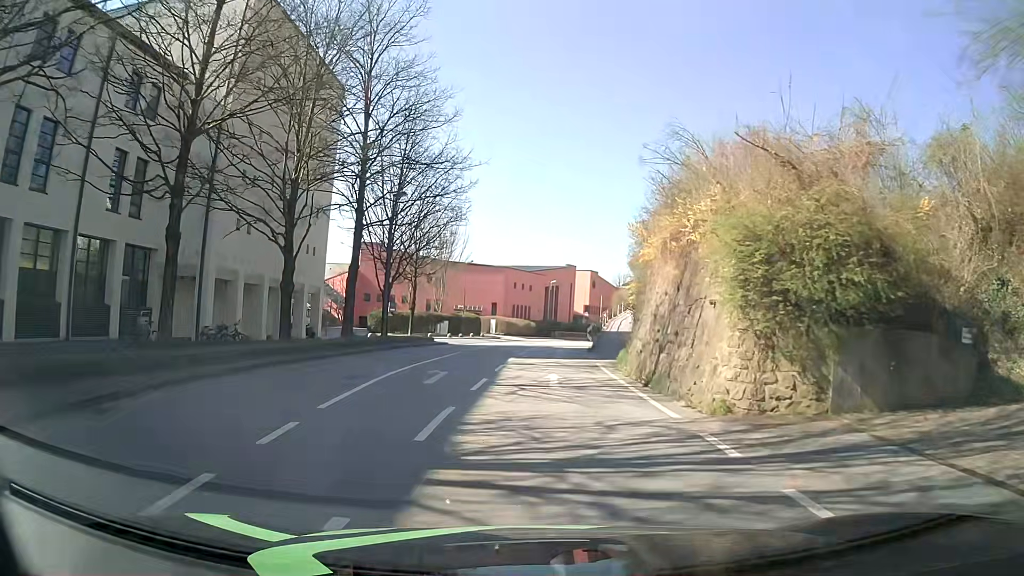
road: tertiary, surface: asphalt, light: Day
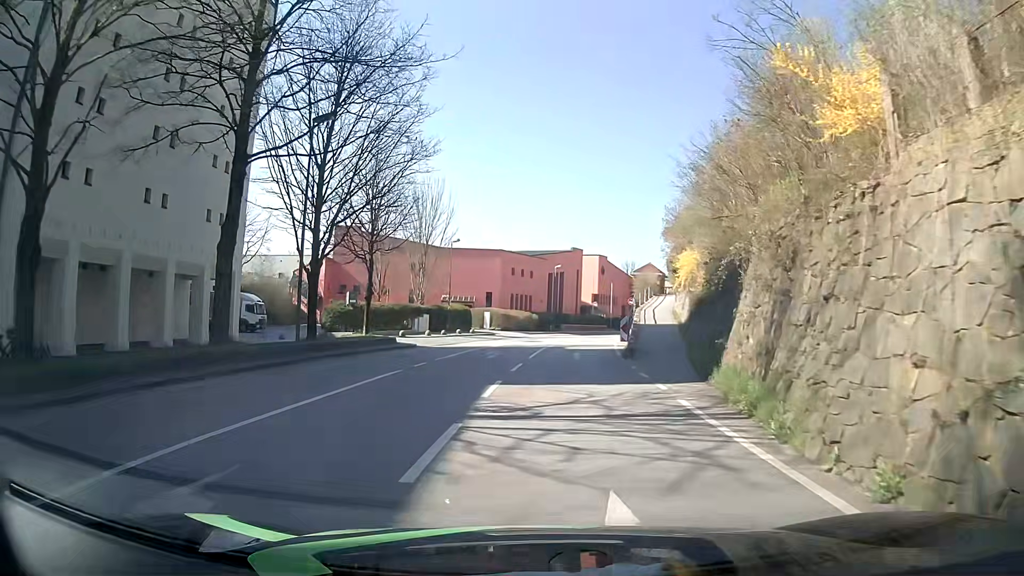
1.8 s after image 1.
(0.0, +14.0) m; 0°
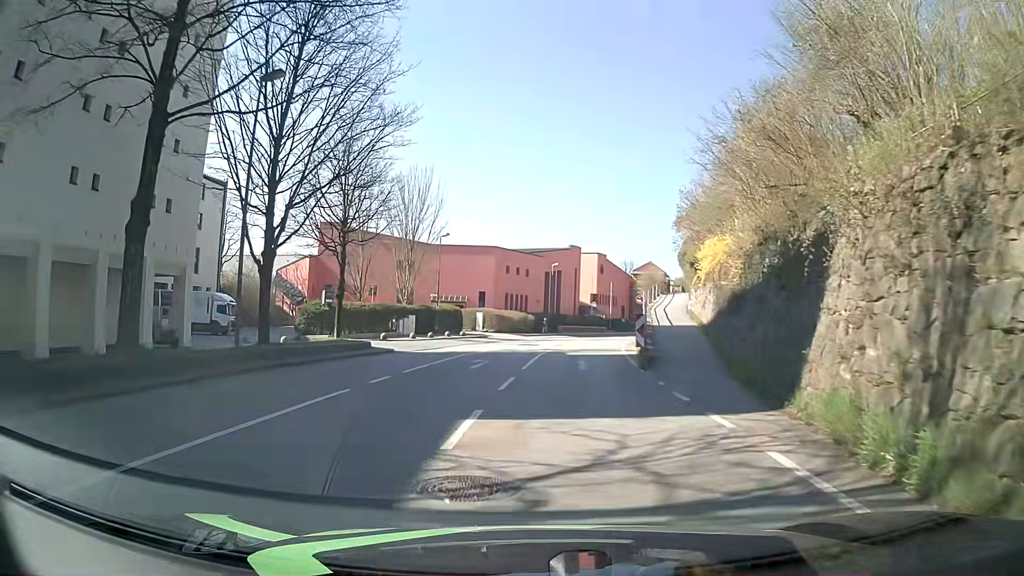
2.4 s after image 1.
(0.0, +4.7) m; 0°
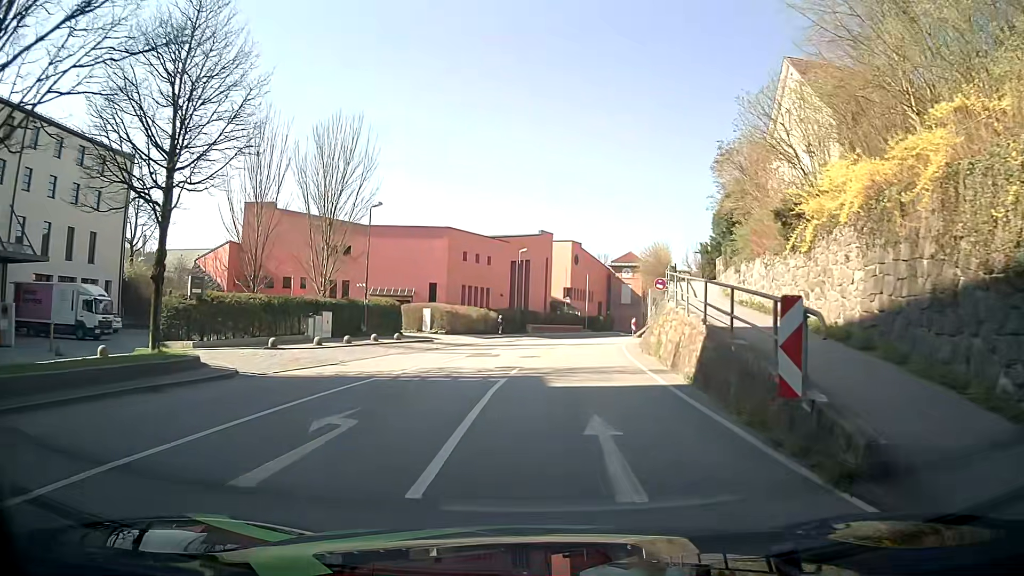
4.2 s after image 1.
(+0.3, +13.9) m; +4°
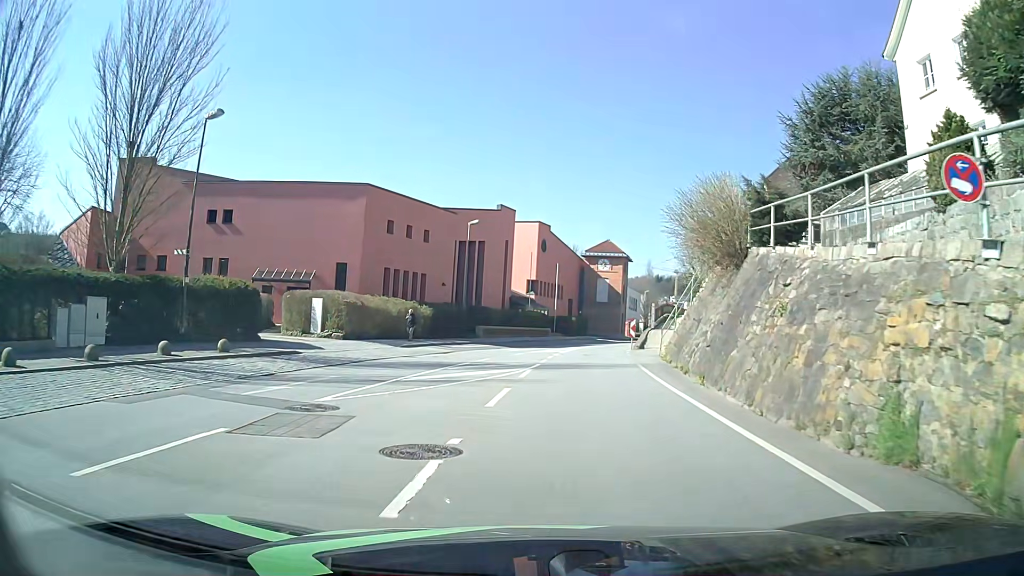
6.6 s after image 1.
(+0.3, +18.3) m; +3°
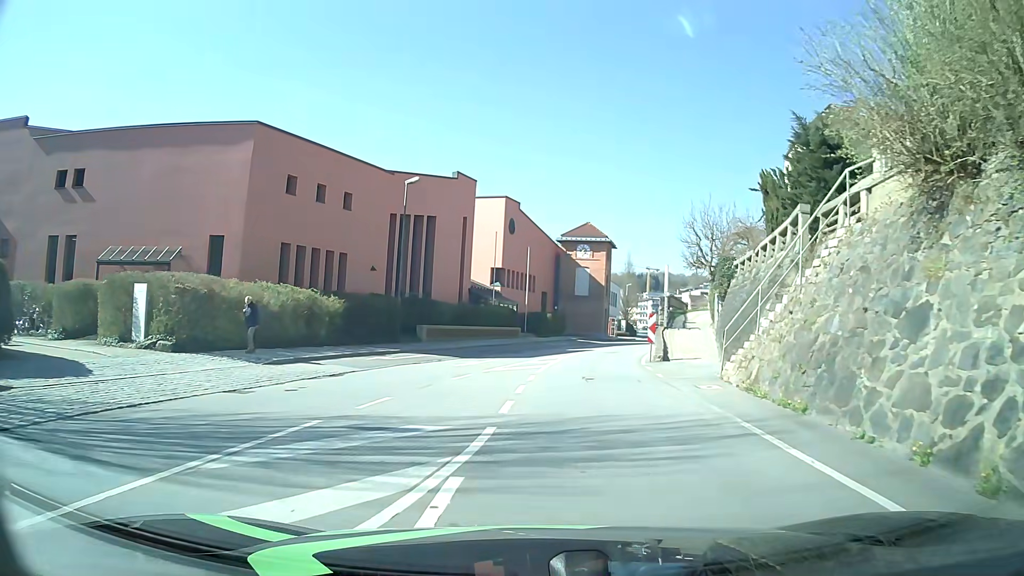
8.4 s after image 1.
(+0.2, +13.7) m; +3°
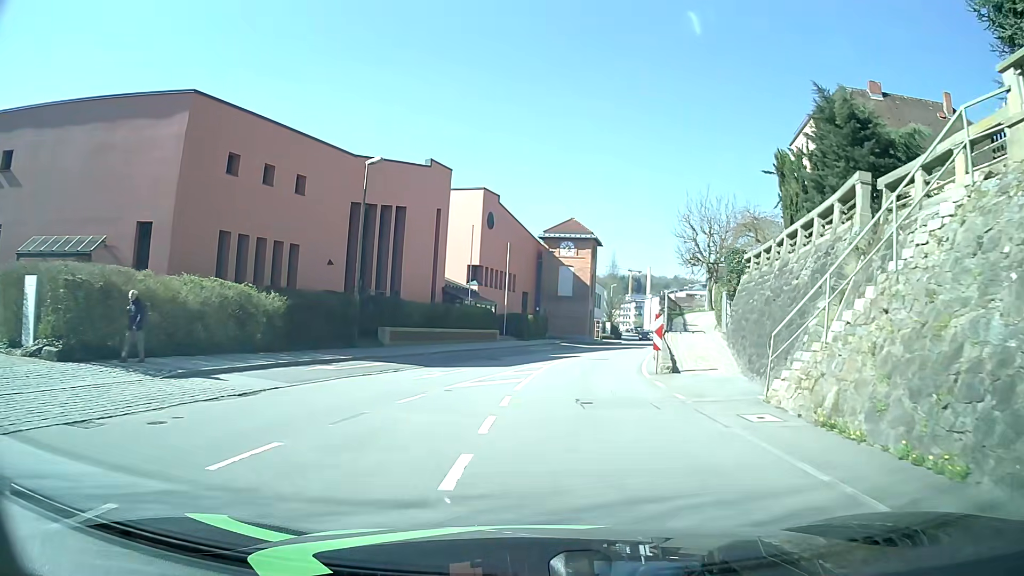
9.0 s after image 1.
(0.0, +4.6) m; 0°
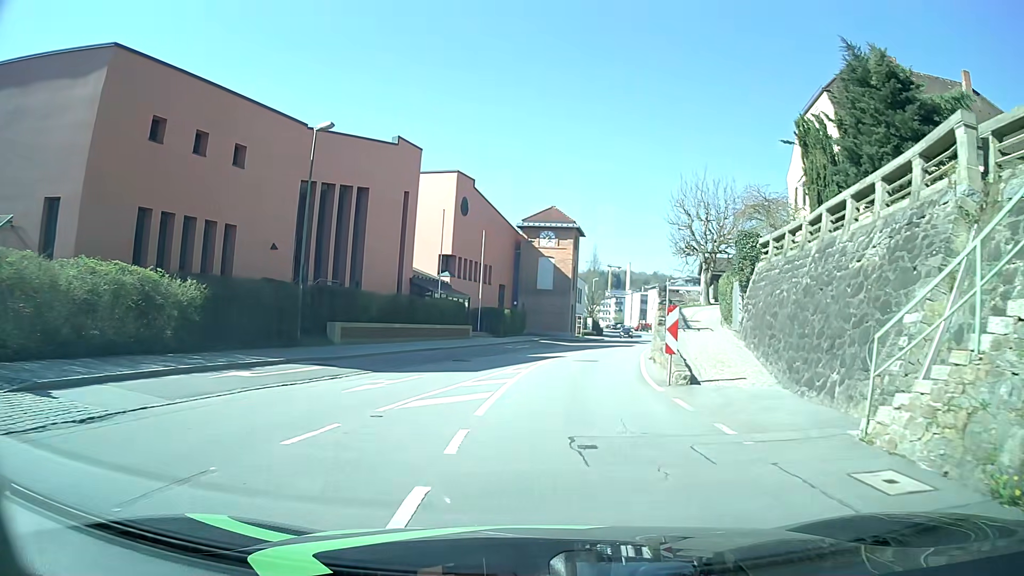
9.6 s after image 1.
(+0.2, +4.6) m; +3°
(0, +10) (+1, +20) (+3, +30) (+4, +40) (+7, +49) (+9, +59) (+11, +69) (+14, +79) (+16, +88) (+18, +98) m
